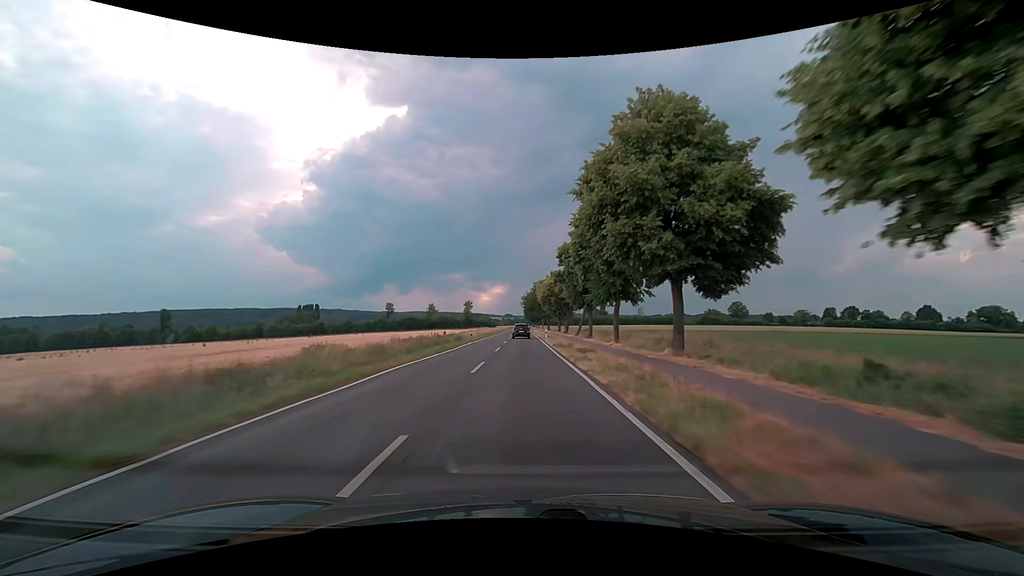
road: secondary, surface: asphalt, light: Day
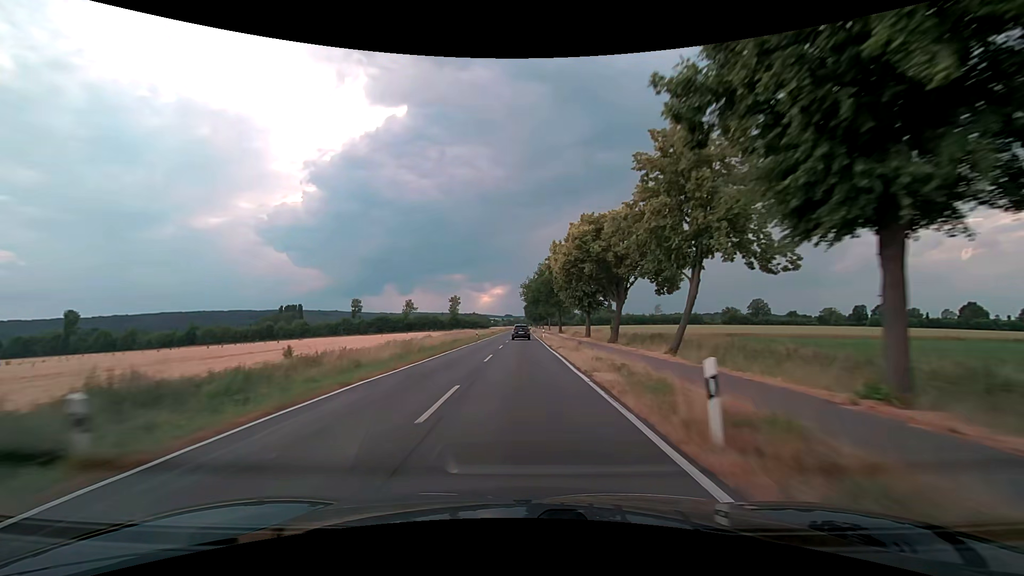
(+0.1, +43.0) m; 0°
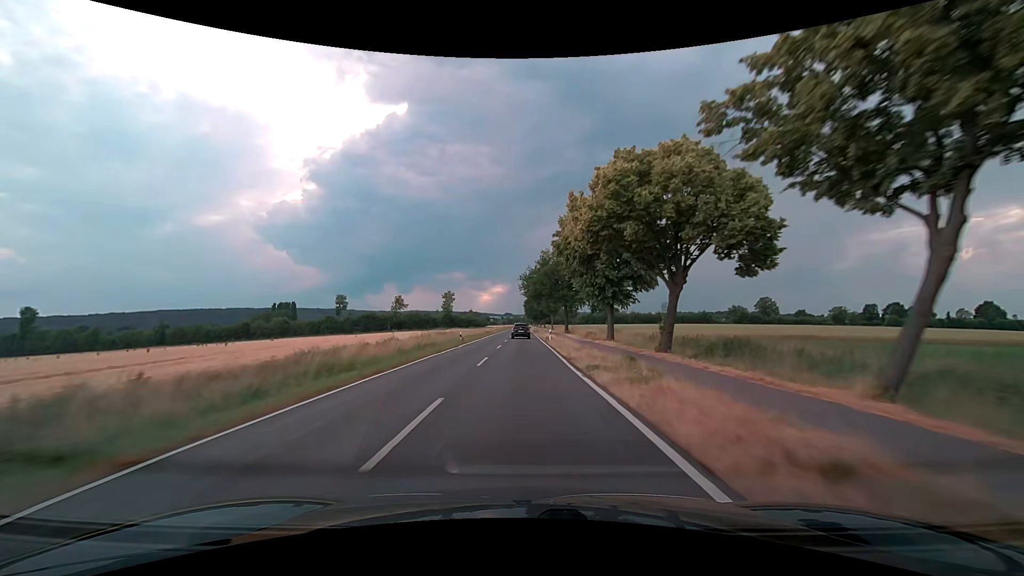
(0.0, +14.2) m; 0°
(0, +10) (0, +20) (0, +30) (0, +40) (0, +50) (0, +60) (0, +70) (0, +80) (0, +90) (0, +100) m
